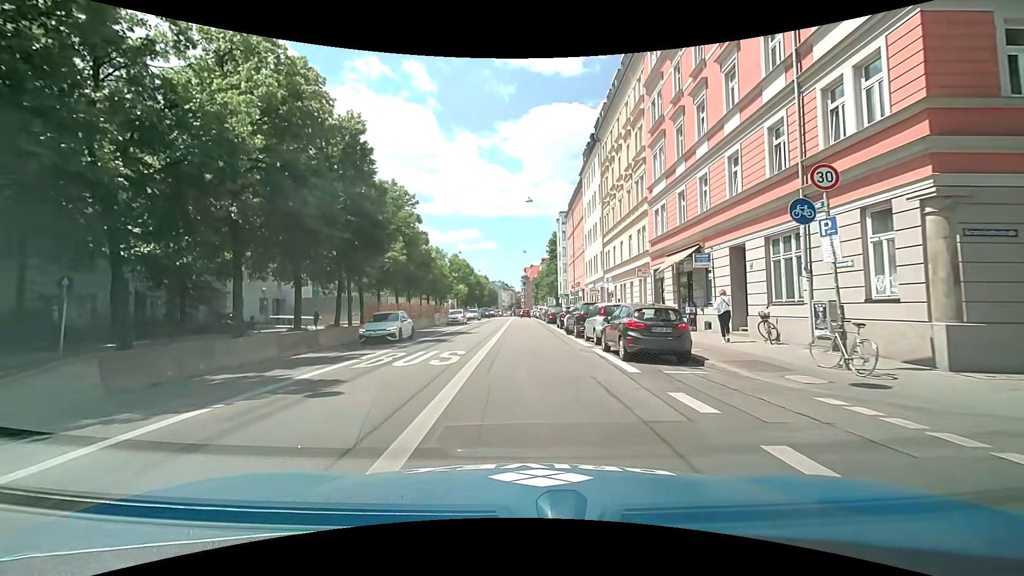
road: secondary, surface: asphalt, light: Day
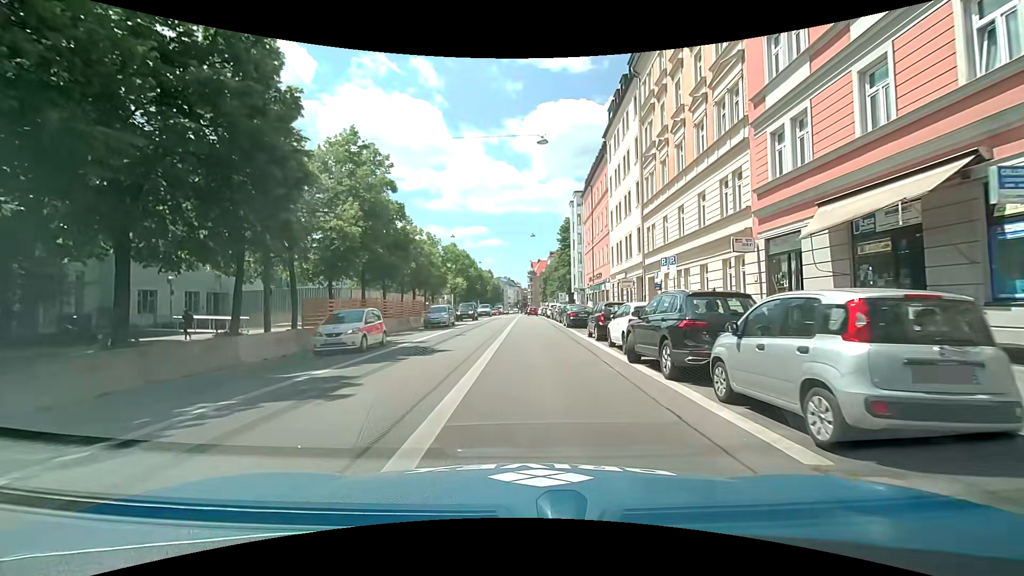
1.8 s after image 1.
(-0.1, +13.4) m; -1°
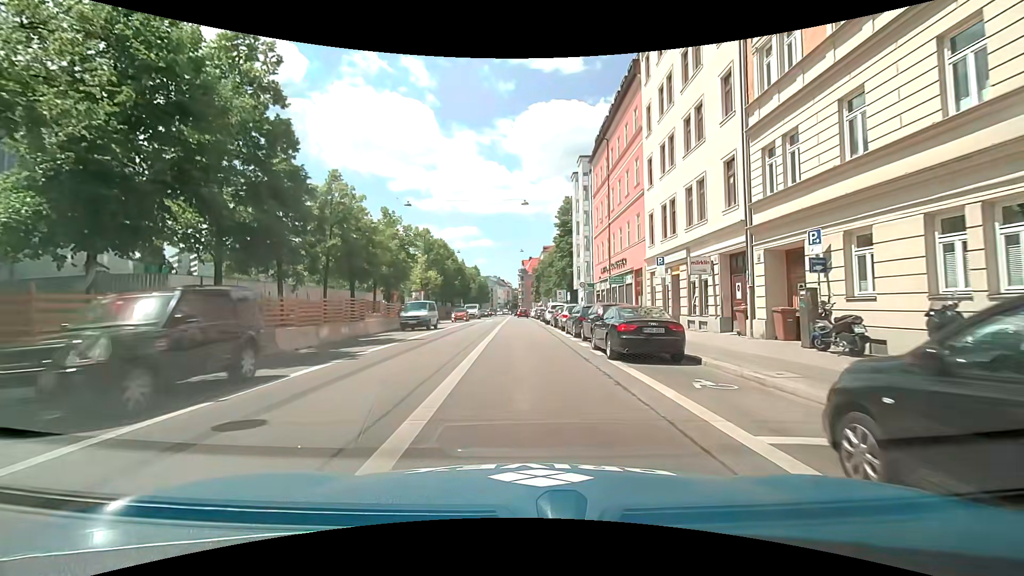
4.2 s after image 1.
(+0.5, +17.8) m; +3°
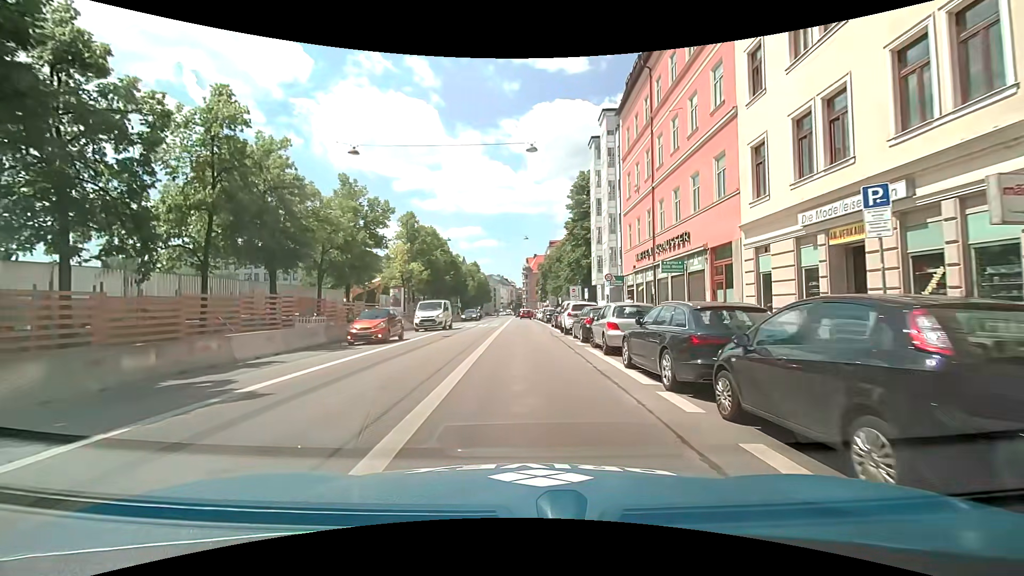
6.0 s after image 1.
(-0.3, +13.4) m; -2°
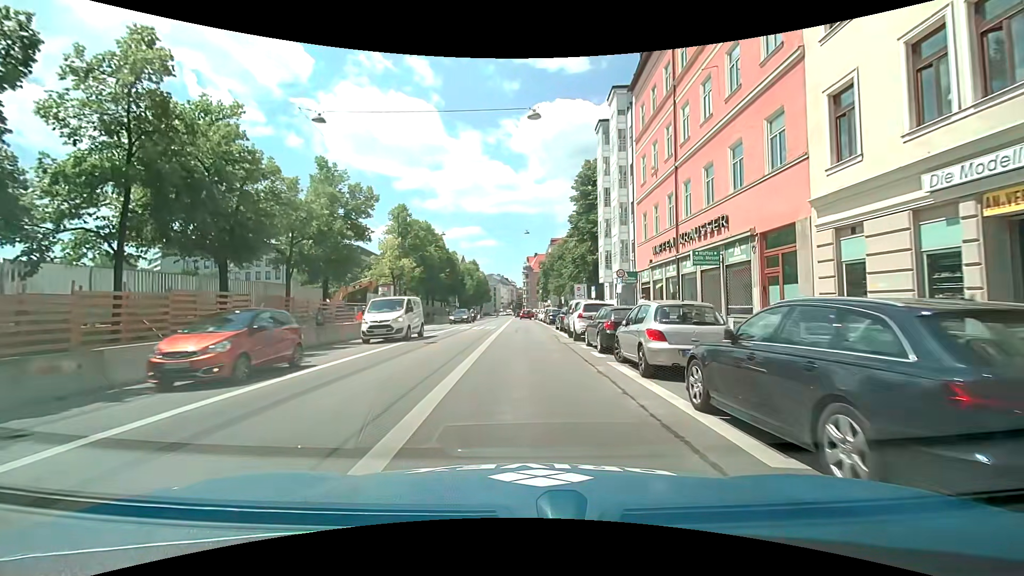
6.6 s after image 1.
(0.0, +4.5) m; +1°
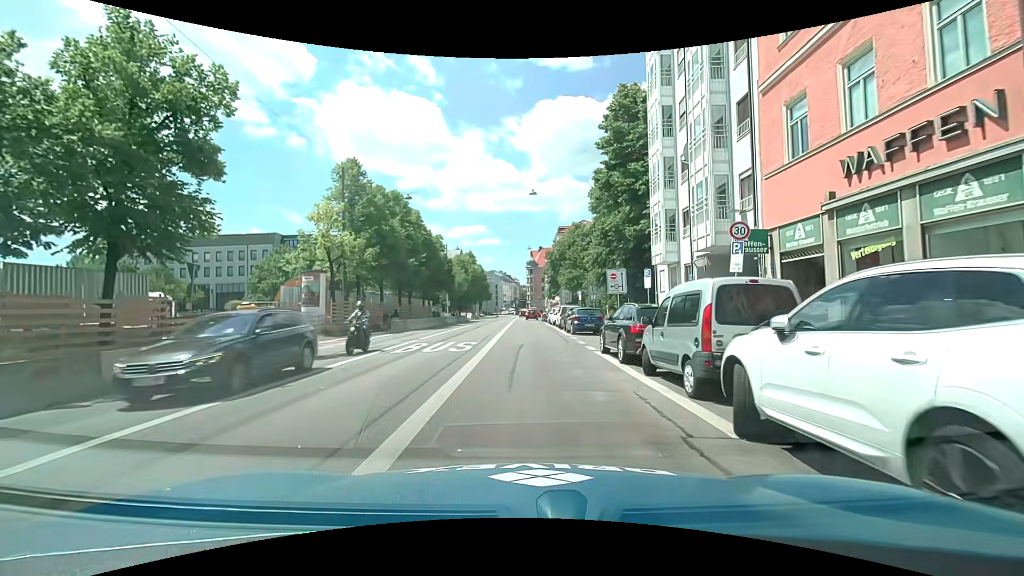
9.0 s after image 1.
(-0.5, +17.9) m; -2°
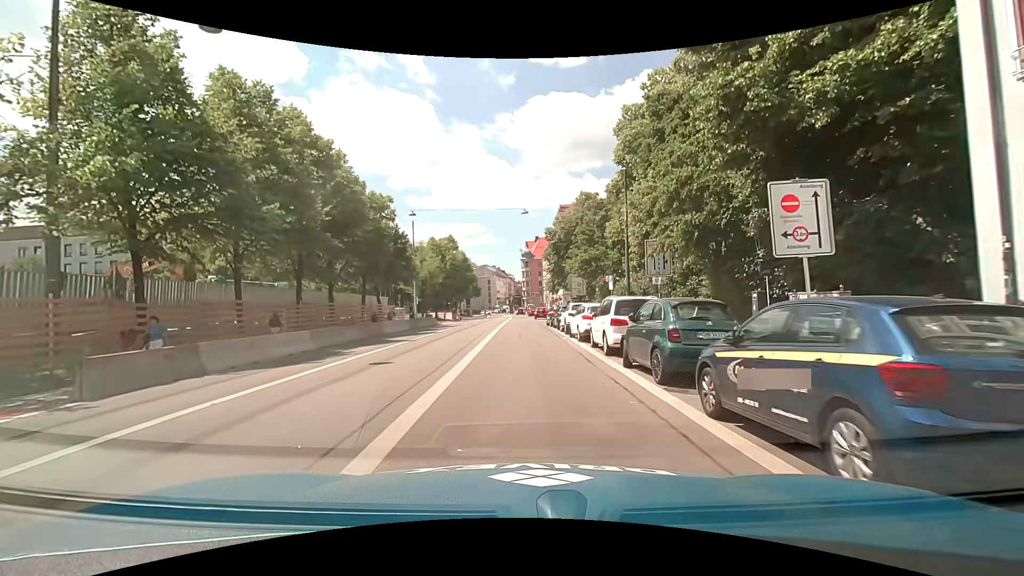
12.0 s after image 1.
(+0.1, +22.6) m; +1°
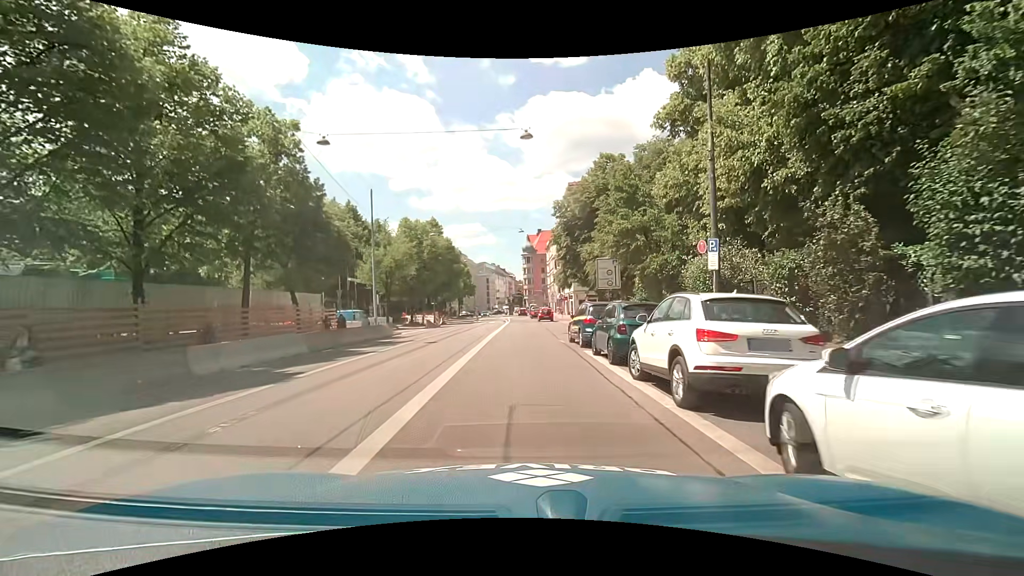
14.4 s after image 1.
(-0.2, +18.1) m; 0°
